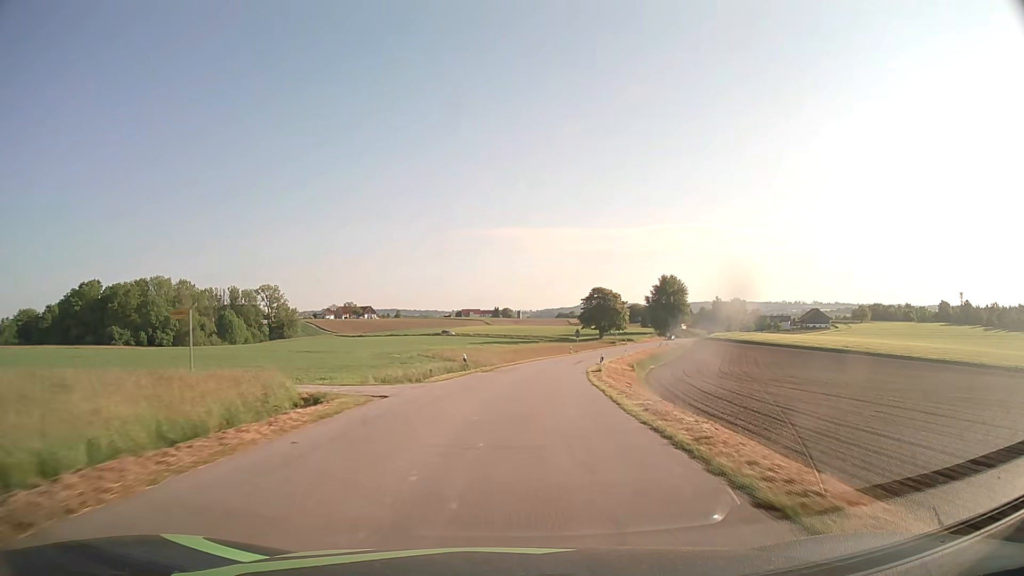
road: tertiary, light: Day
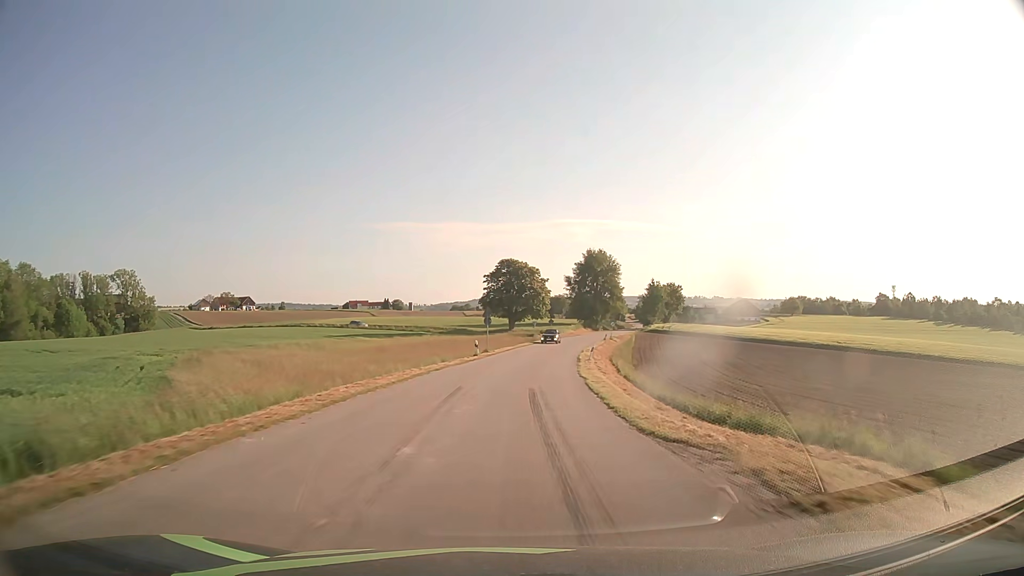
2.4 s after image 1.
(+3.4, +44.6) m; +9°
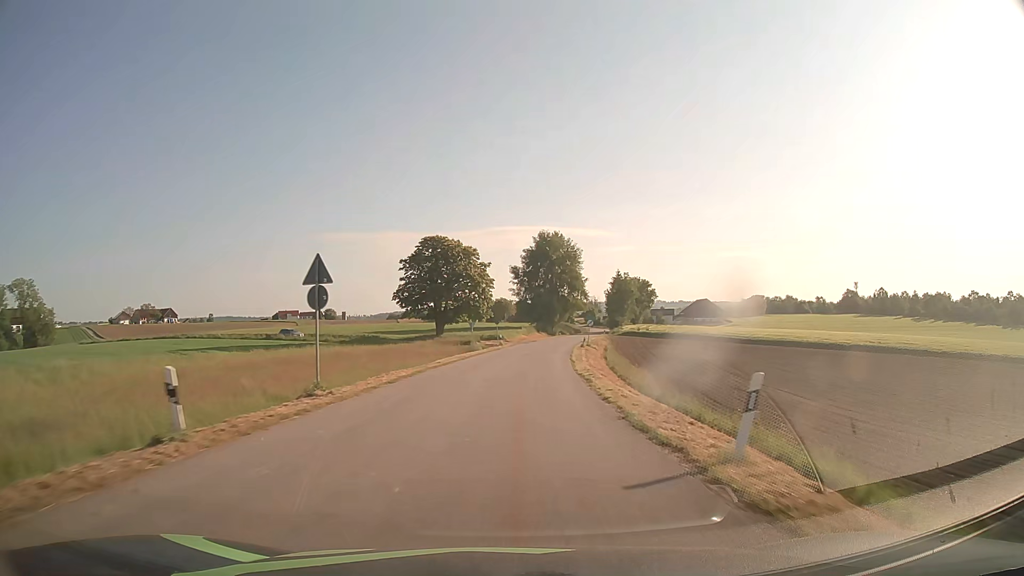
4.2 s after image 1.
(+1.7, +33.6) m; +5°
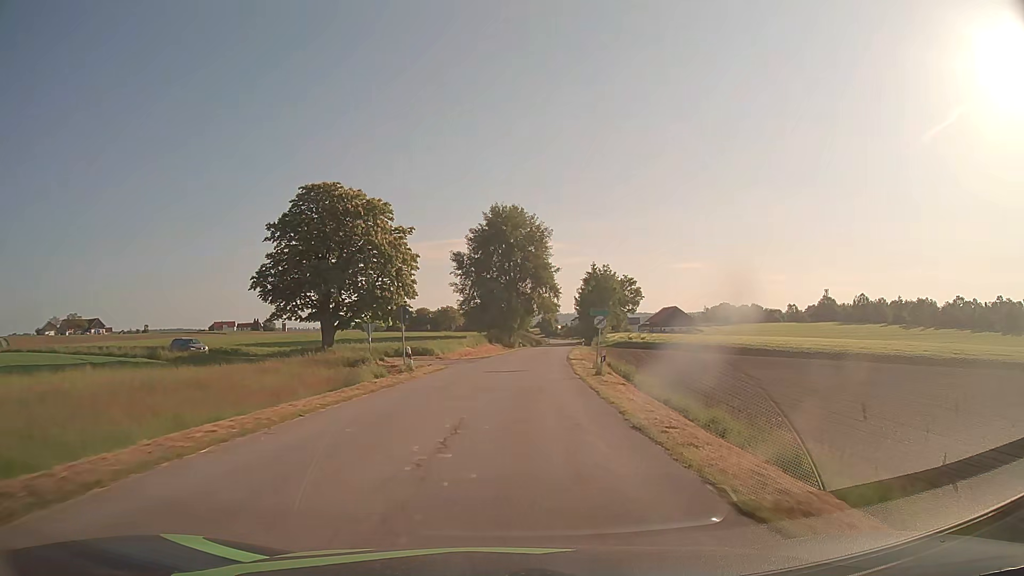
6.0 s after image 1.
(+1.2, +33.2) m; +4°
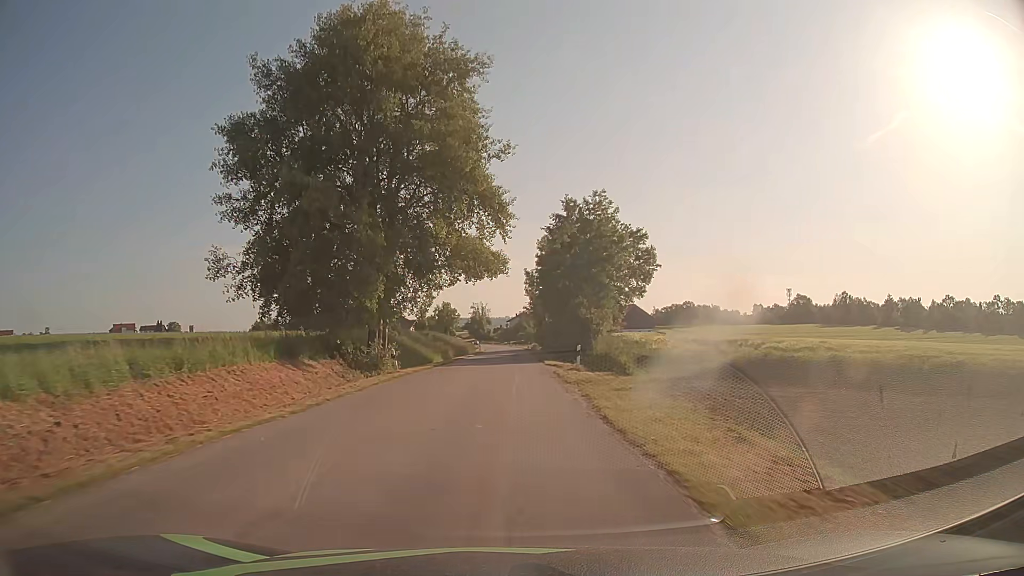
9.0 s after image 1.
(+3.5, +54.7) m; +6°
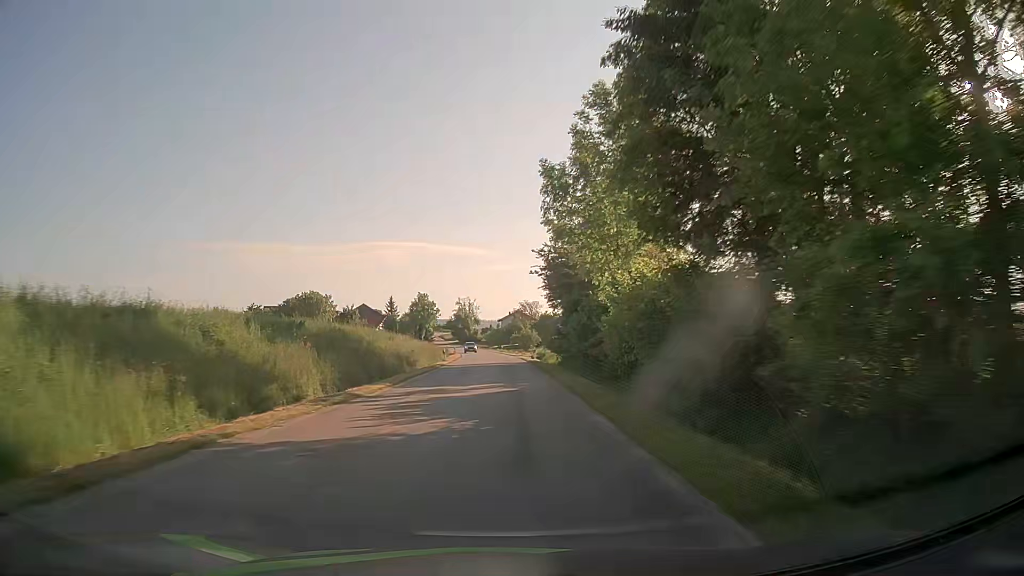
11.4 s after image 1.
(+0.3, +43.8) m; 0°
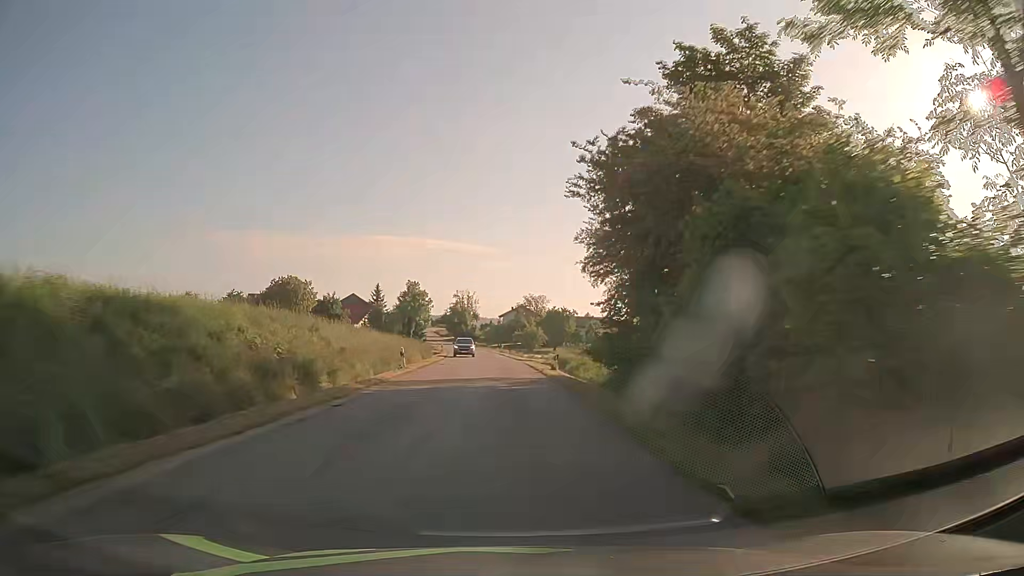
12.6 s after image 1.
(-0.1, +22.0) m; 0°
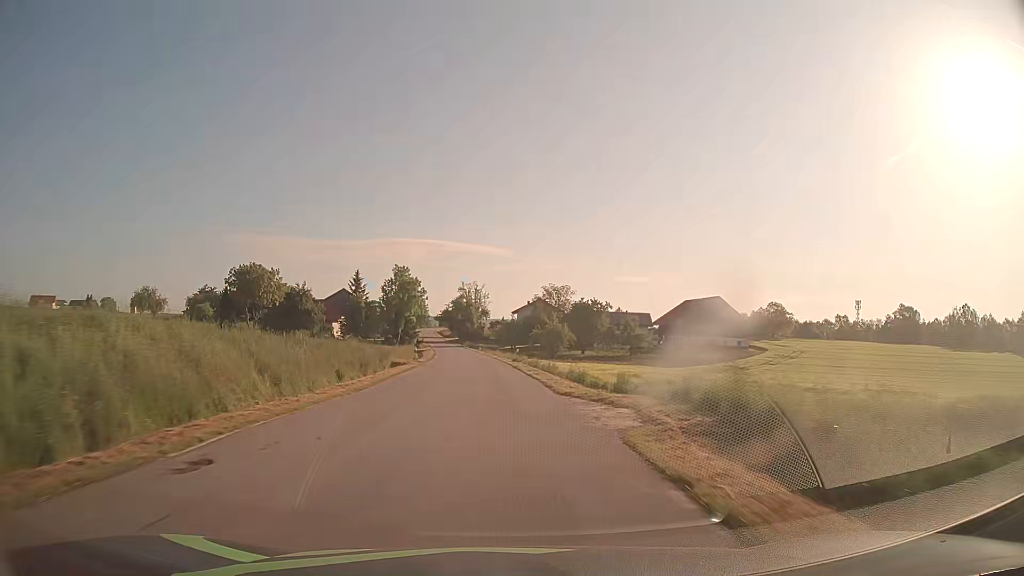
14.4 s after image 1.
(0.0, +32.9) m; -1°
(0, +10) (-1, +20) (-1, +30) (-2, +40) (-3, +50) (-4, +60) (-5, +70) (-6, +80) (-7, +90) (-8, +100) m
